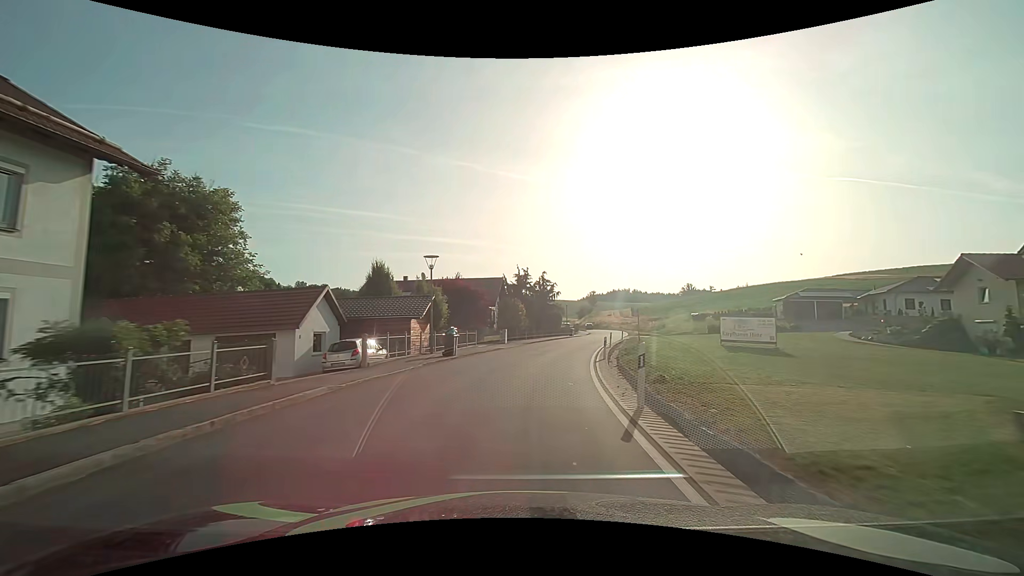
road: secondary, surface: asphalt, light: Day
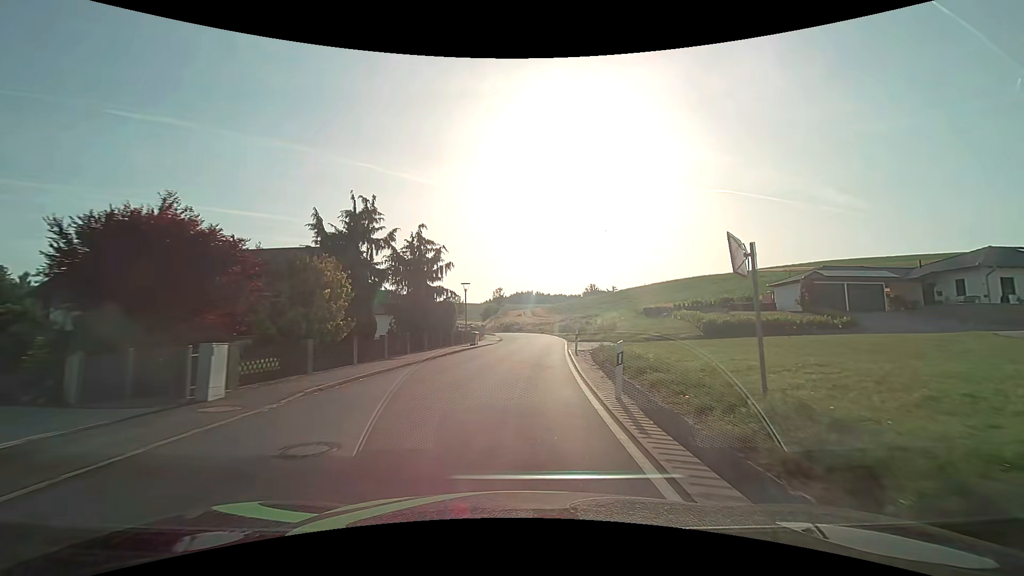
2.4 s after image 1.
(+2.7, +27.9) m; +11°
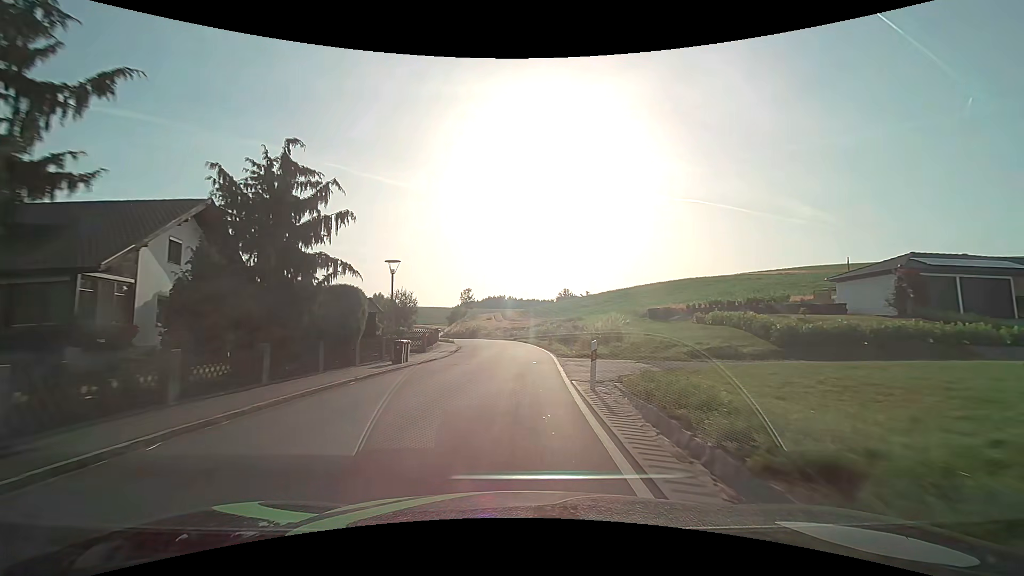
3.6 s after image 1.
(+0.5, +14.4) m; +3°
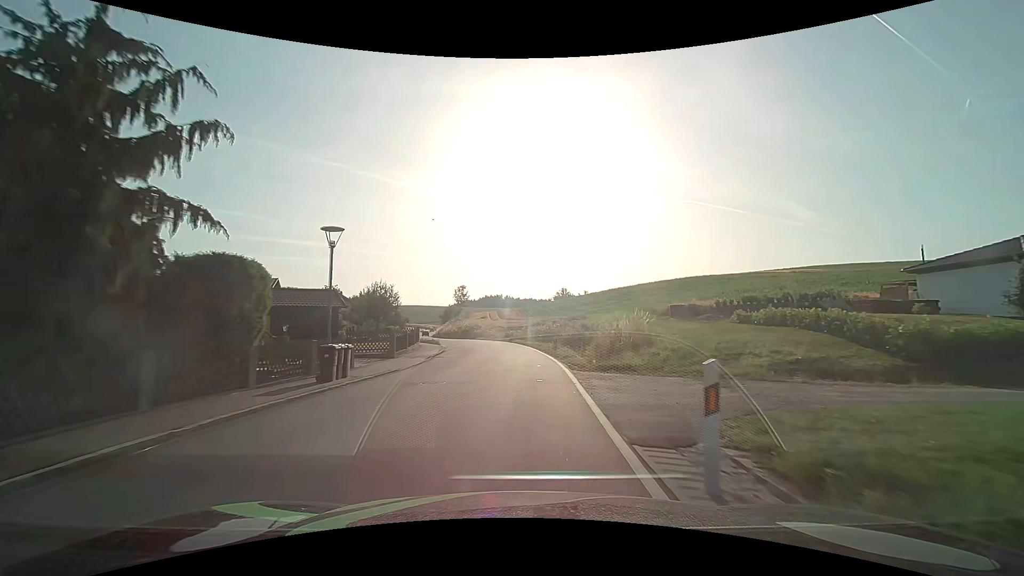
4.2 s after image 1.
(0.0, +7.3) m; +1°
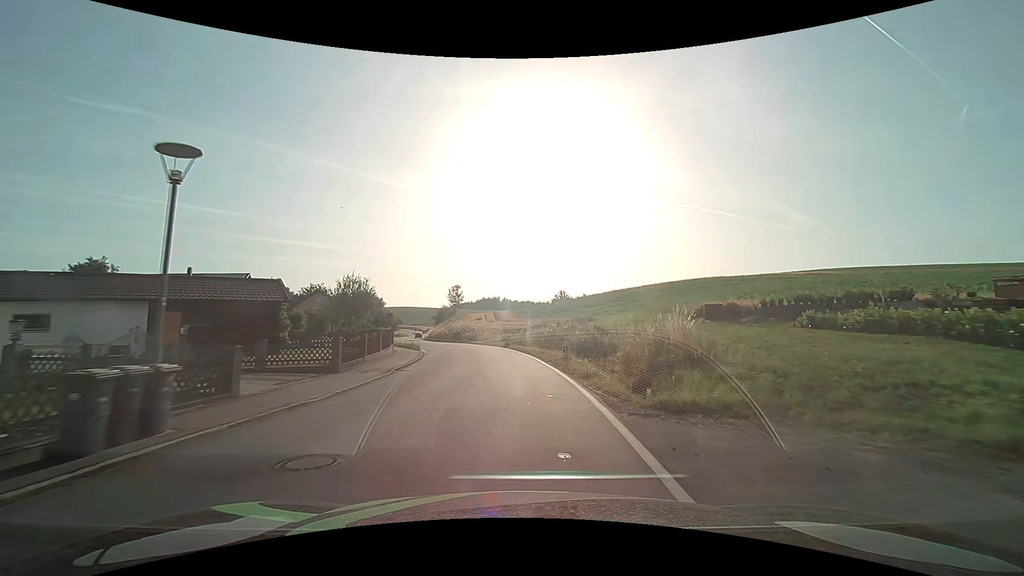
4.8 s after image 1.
(0.0, +7.3) m; 0°
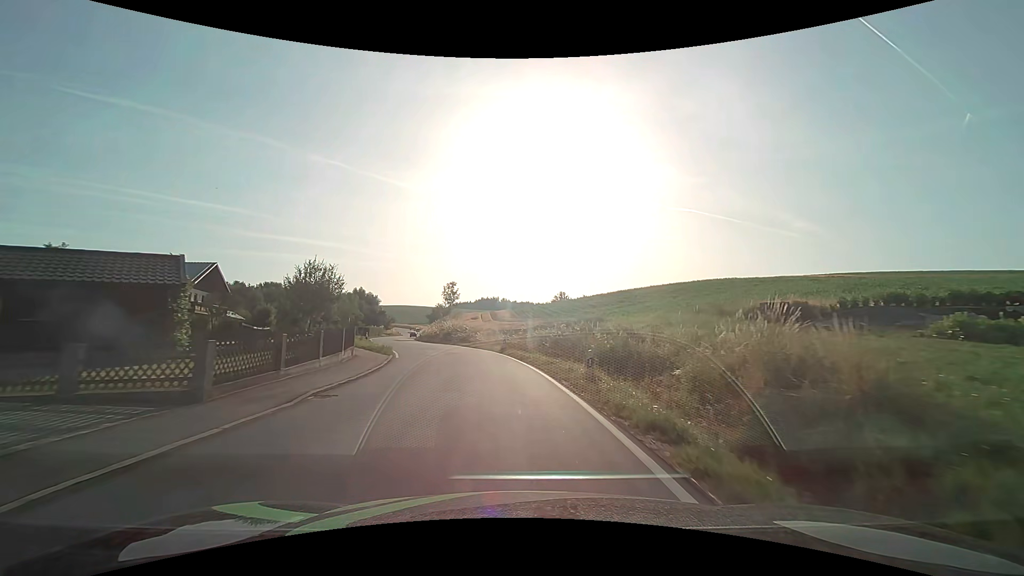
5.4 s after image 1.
(0.0, +7.4) m; 0°
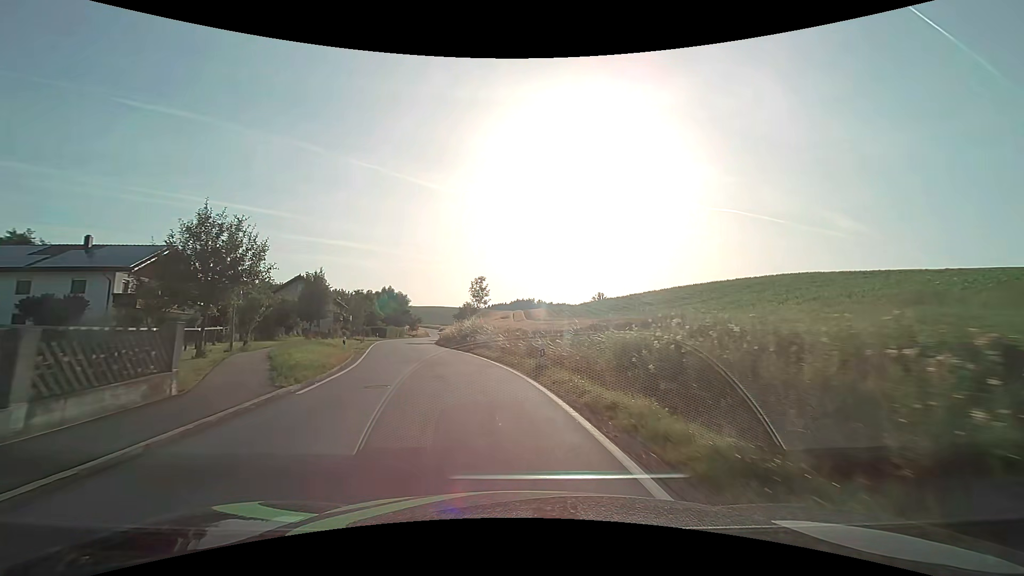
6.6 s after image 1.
(-0.2, +15.0) m; -3°
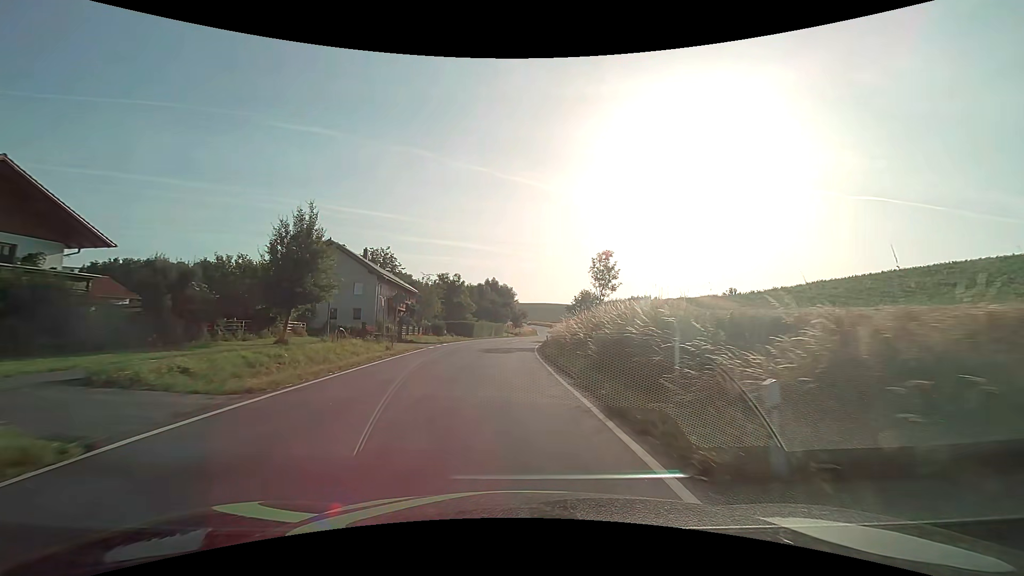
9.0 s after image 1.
(-4.2, +30.4) m; -13°
(0, +10) (0, +20) (0, +30) (0, +40) (0, +50) (+1, +60) (+2, +70) (+4, +80) (+5, +90) (+7, +100) m
